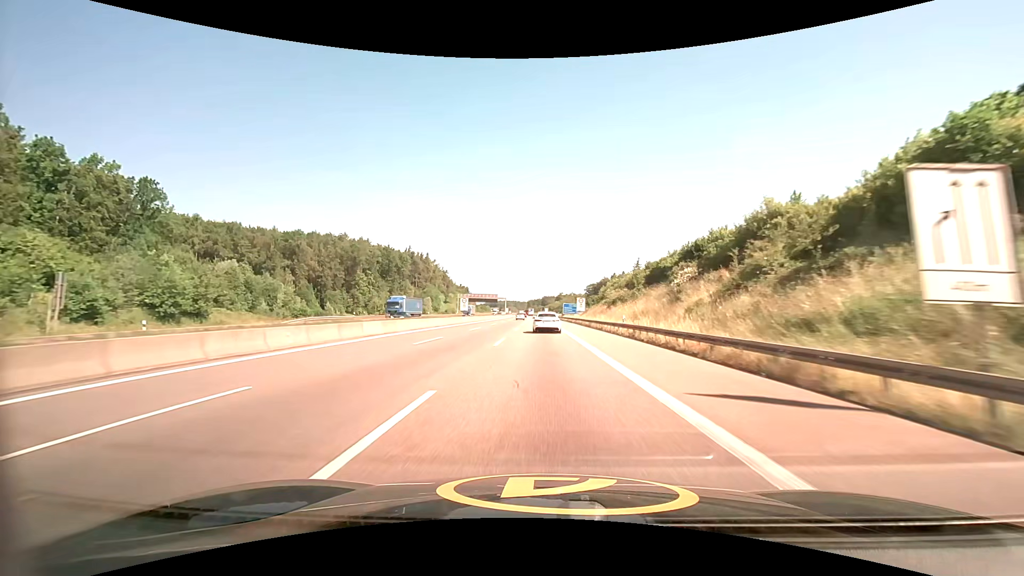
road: motorway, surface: asphalt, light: Day
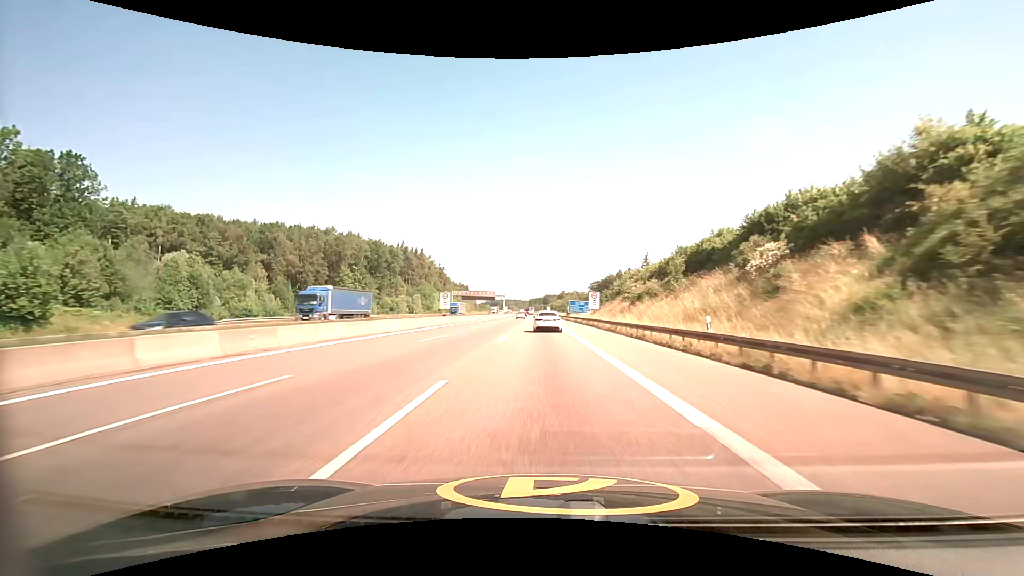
(0.0, +16.7) m; 0°
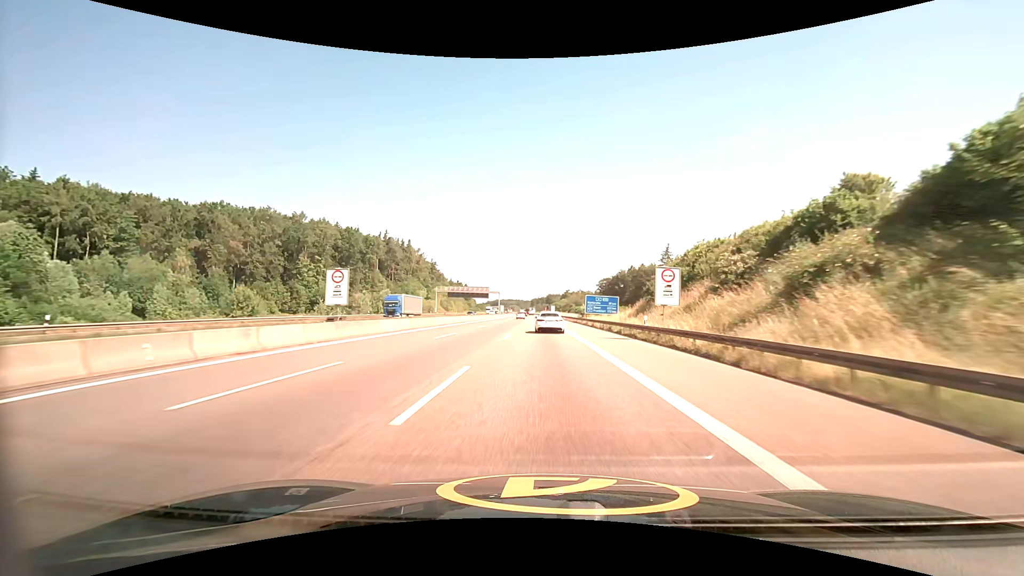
(-0.1, +33.0) m; 0°
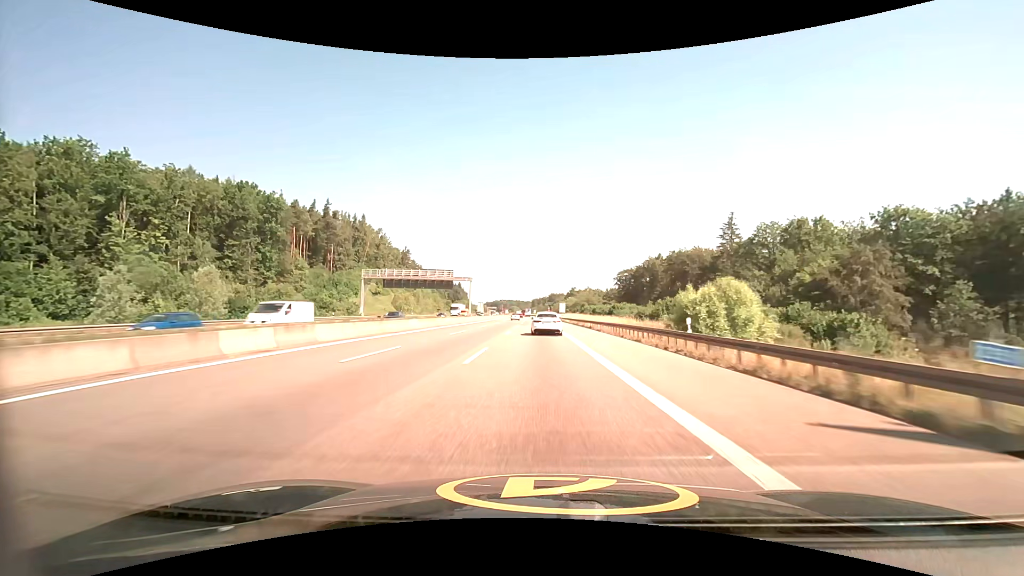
(0.0, +65.0) m; 0°
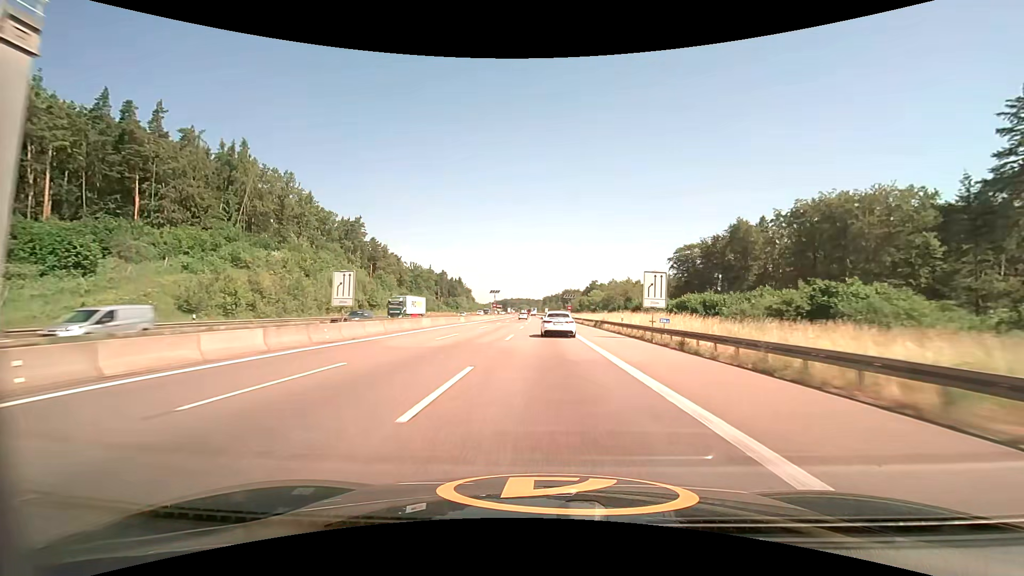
(-0.9, +78.5) m; -1°
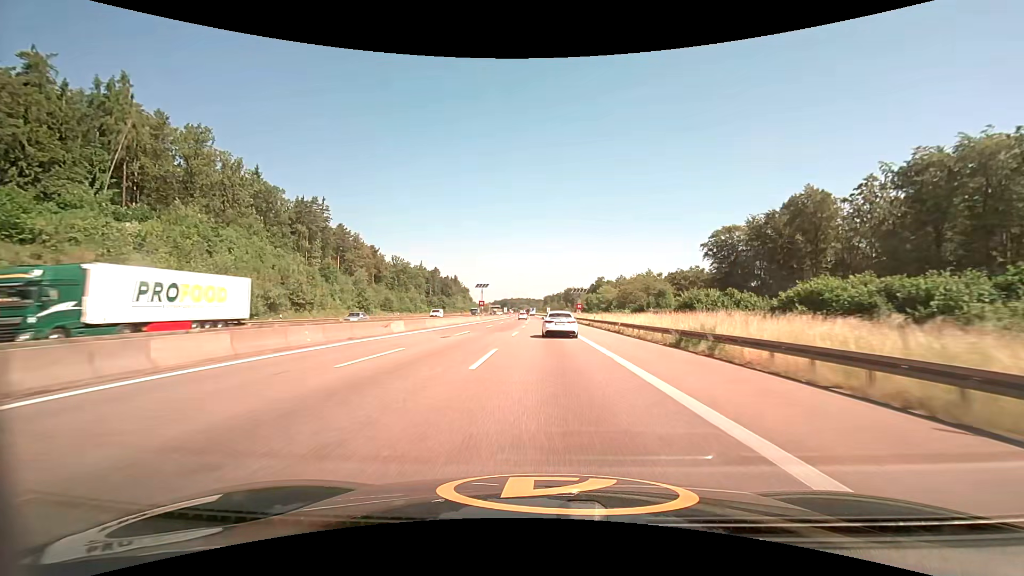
(0.0, +30.1) m; 0°
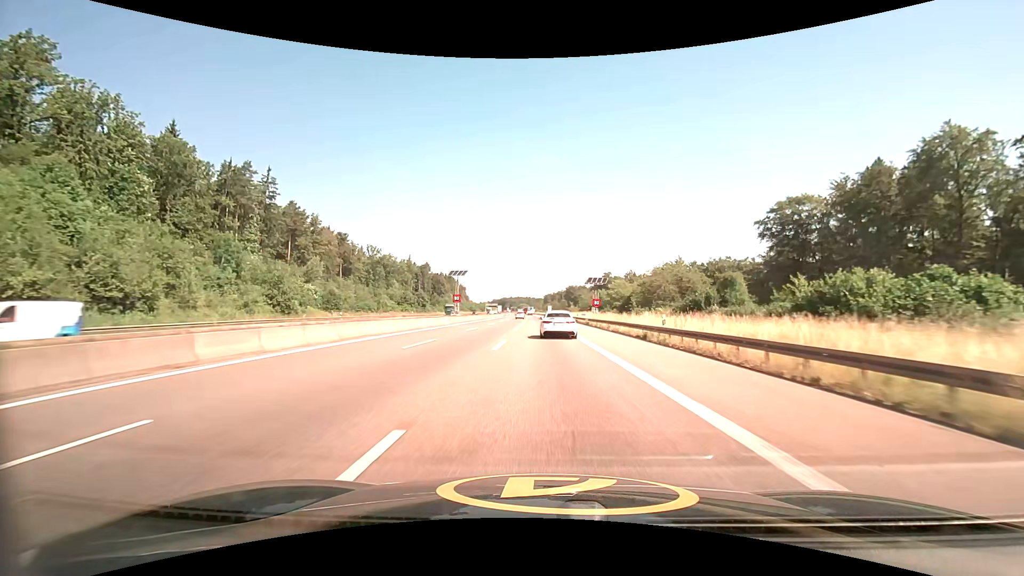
(0.0, +29.8) m; 0°
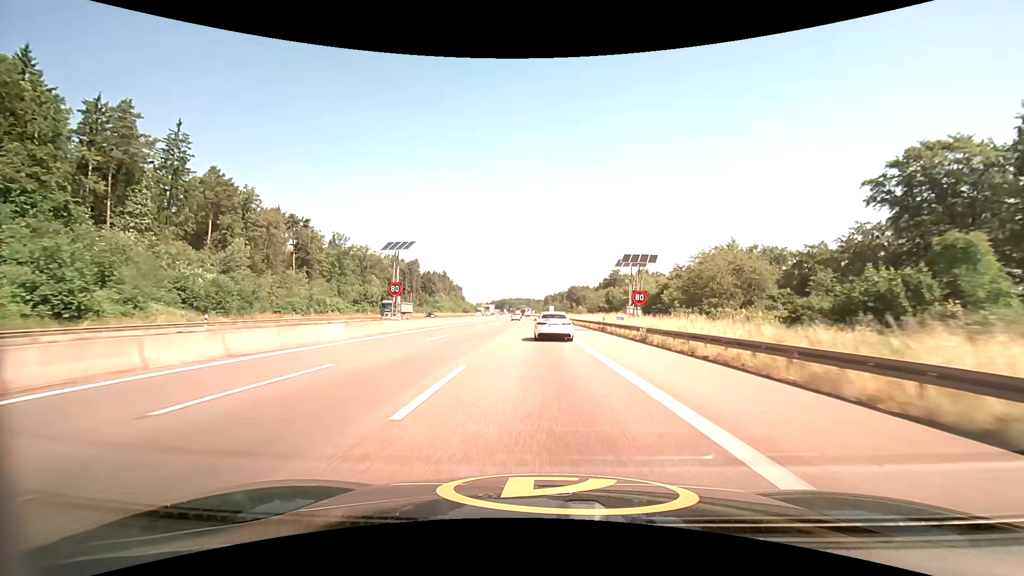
(0.0, +29.7) m; 0°
(0, +10) (0, +20) (0, +30) (0, +40) (0, +50) (-1, +60) (-1, +70) (-1, +80) (-1, +90) (-2, +100) m
